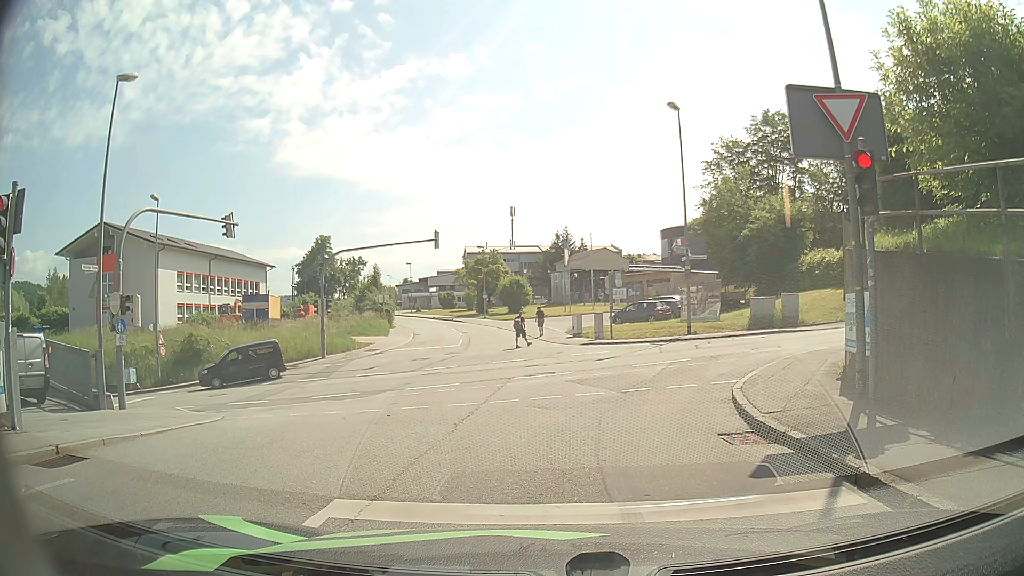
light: Day
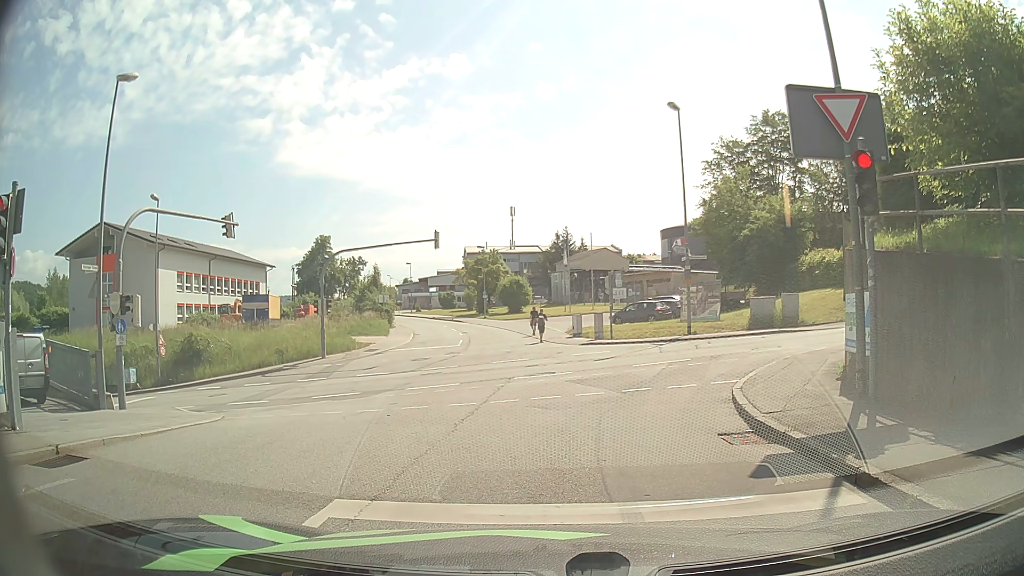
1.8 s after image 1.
(0.0, 0.0) m; 0°
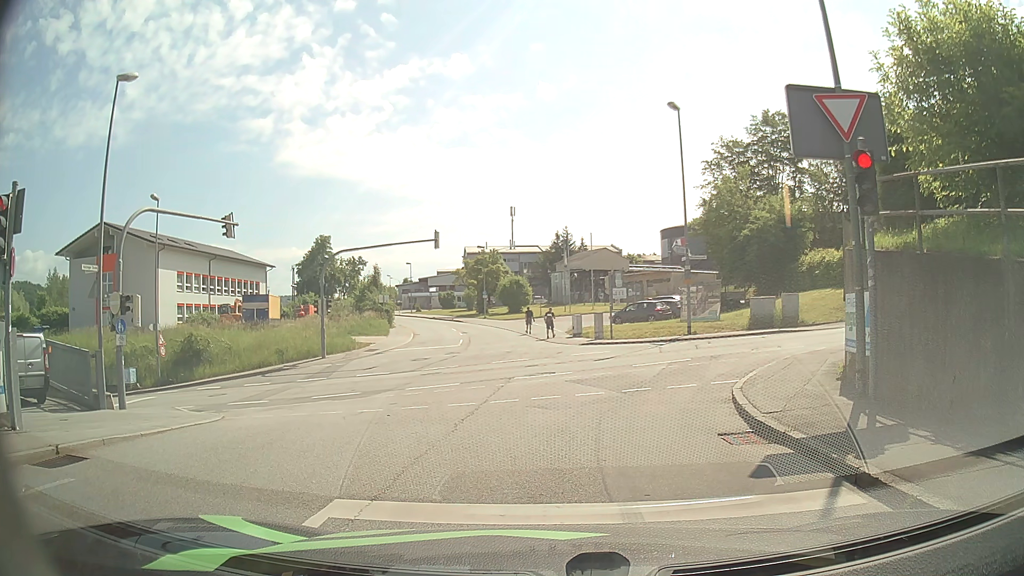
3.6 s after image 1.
(0.0, 0.0) m; 0°
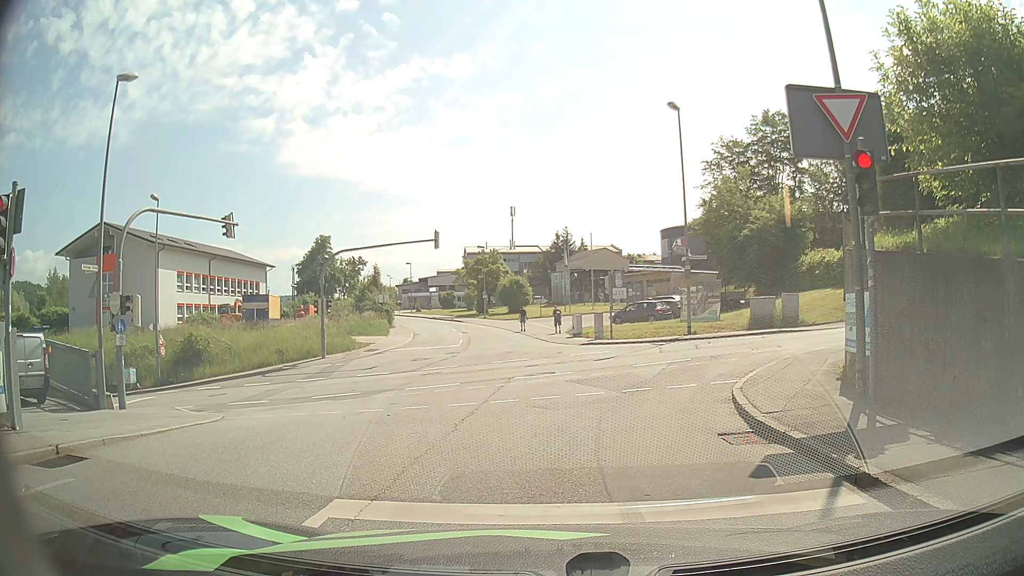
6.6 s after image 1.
(0.0, 0.0) m; 0°
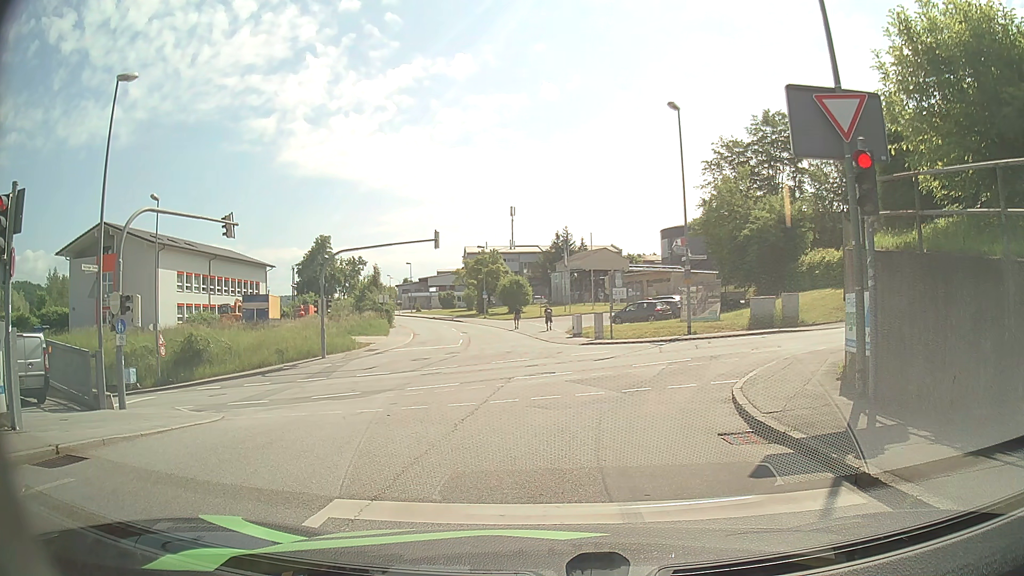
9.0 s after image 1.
(0.0, 0.0) m; 0°
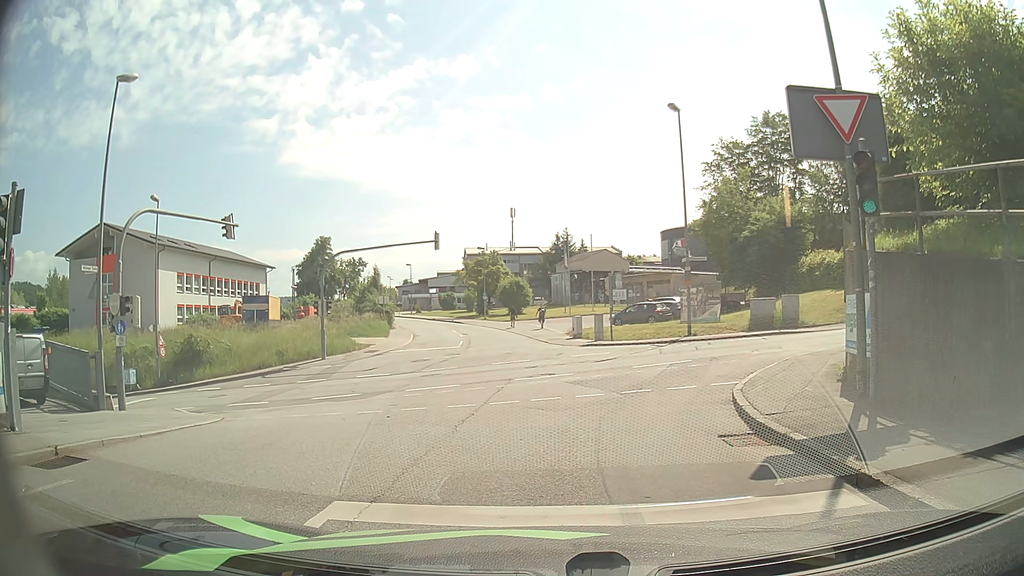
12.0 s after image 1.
(0.0, 0.0) m; 0°
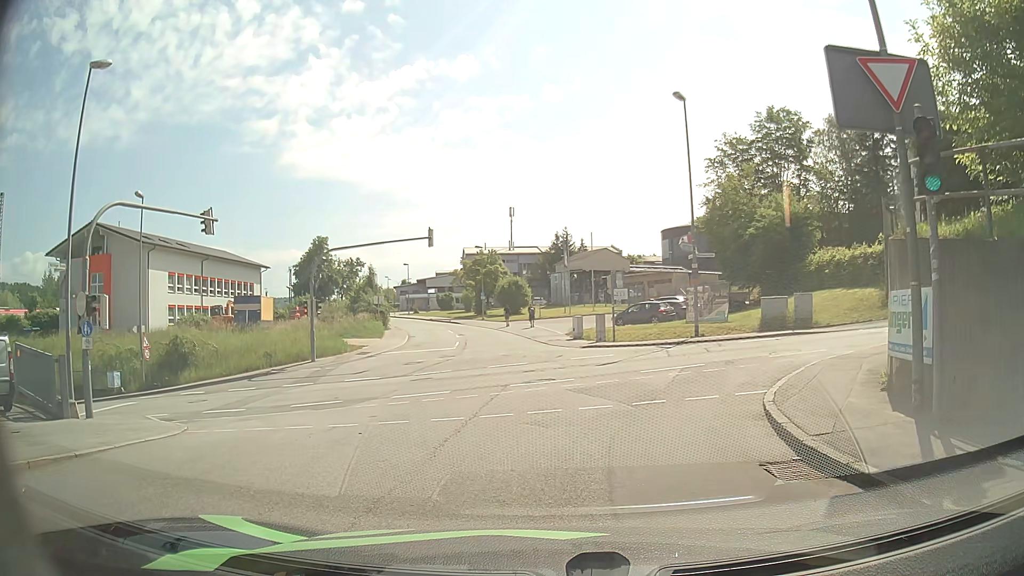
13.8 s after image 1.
(0.0, +1.7) m; -2°
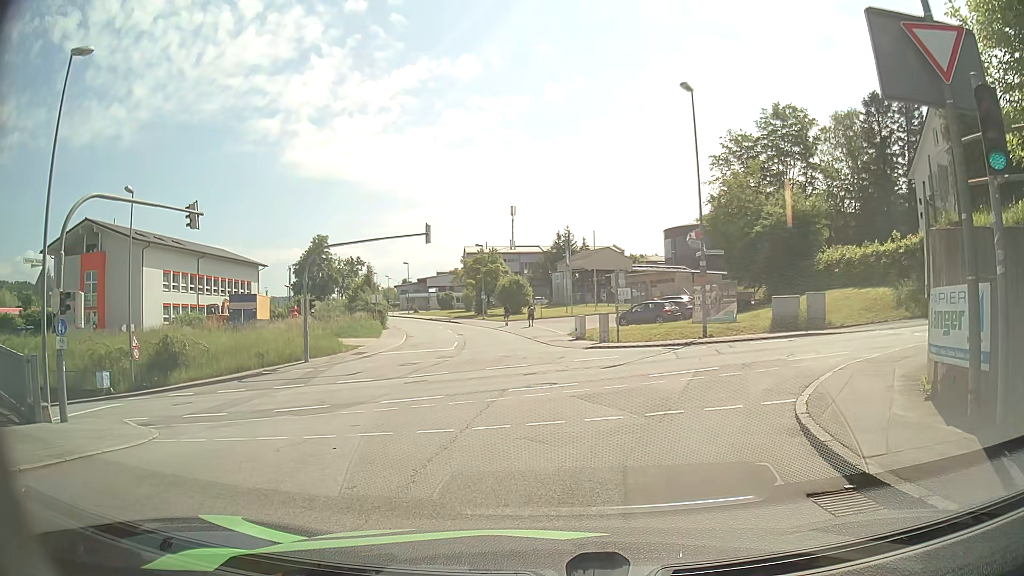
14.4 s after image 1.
(0.0, +1.3) m; -2°
